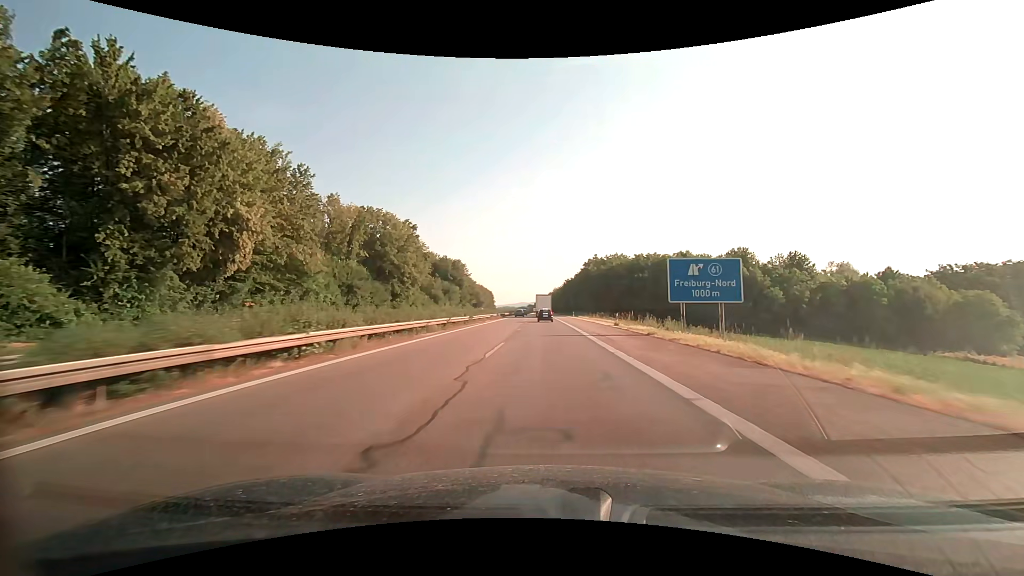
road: motorway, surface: asphalt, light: Day
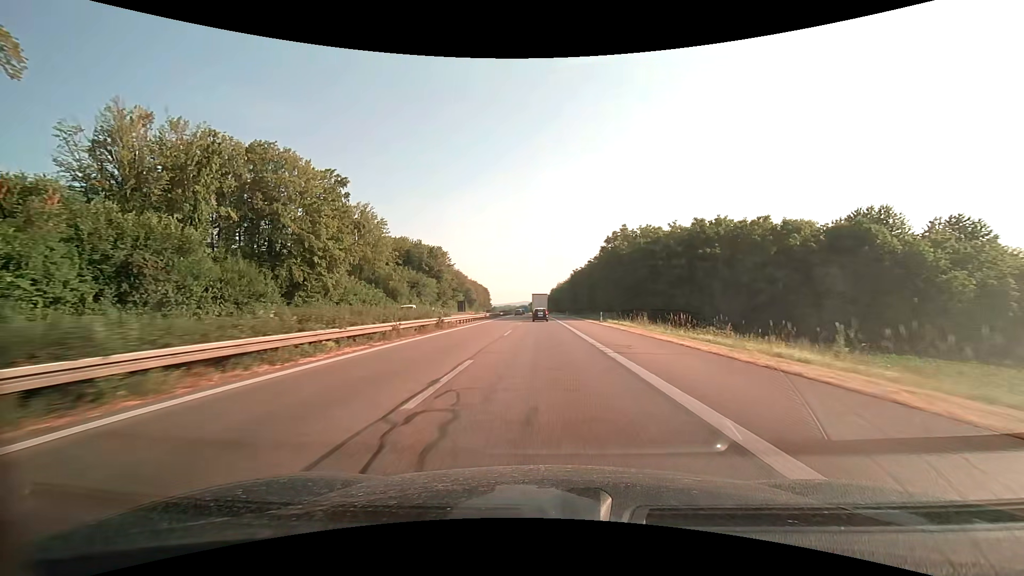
(0.0, +42.7) m; 0°
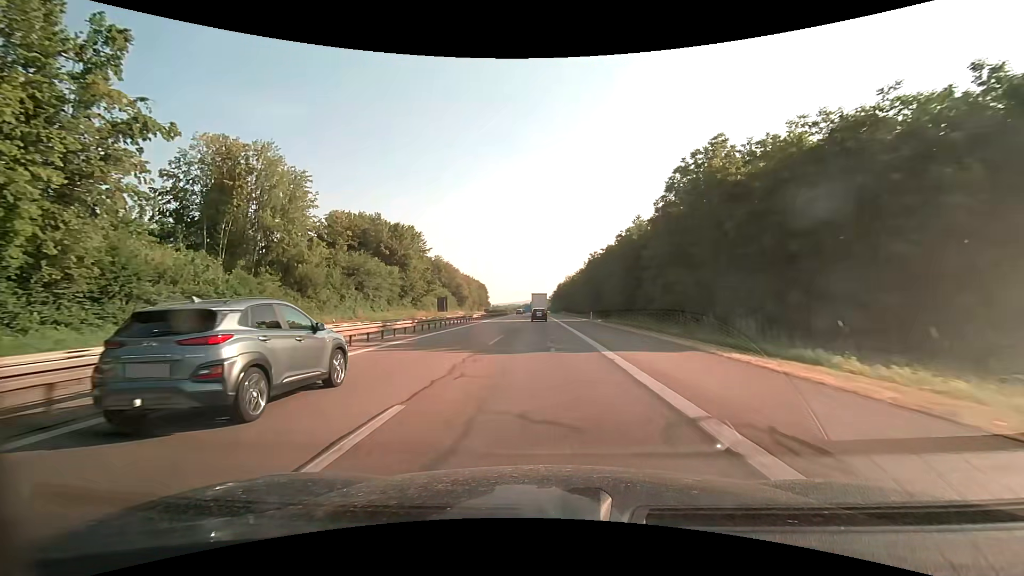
(-0.3, +42.2) m; -1°
(0, +10) (0, +20) (0, +30) (0, +40) (0, +50) (0, +60) (-1, +70) (-1, +80) (-1, +90) (-1, +100) m
